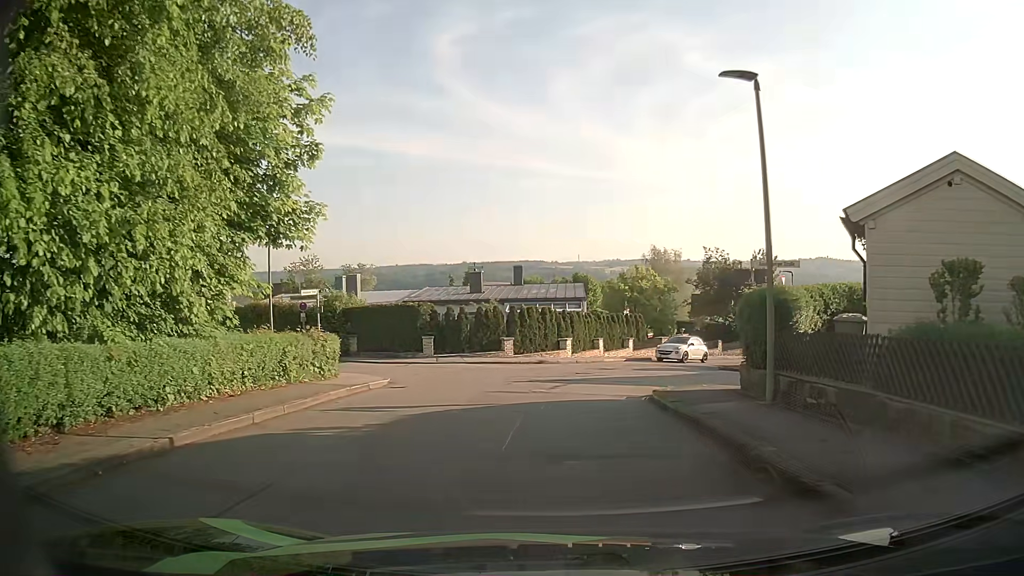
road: residential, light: Day
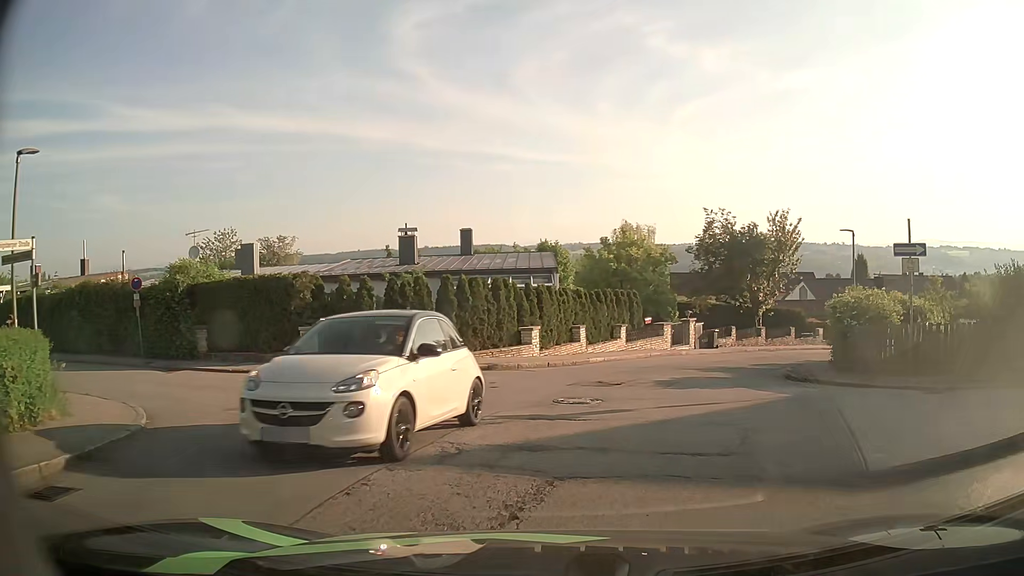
(+0.1, +11.5) m; +4°
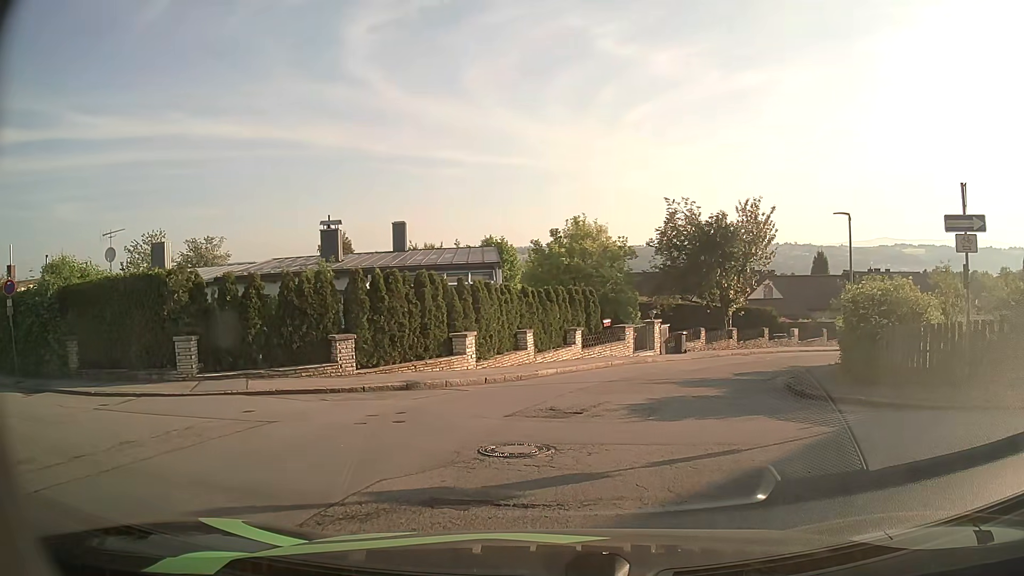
(+0.1, +4.1) m; +3°
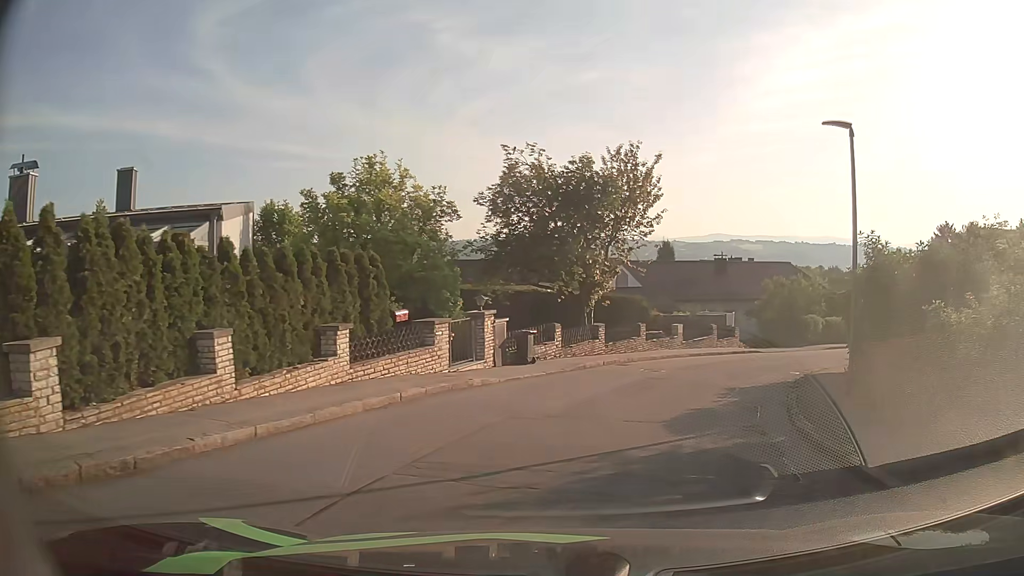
(+1.2, +11.1) m; +16°
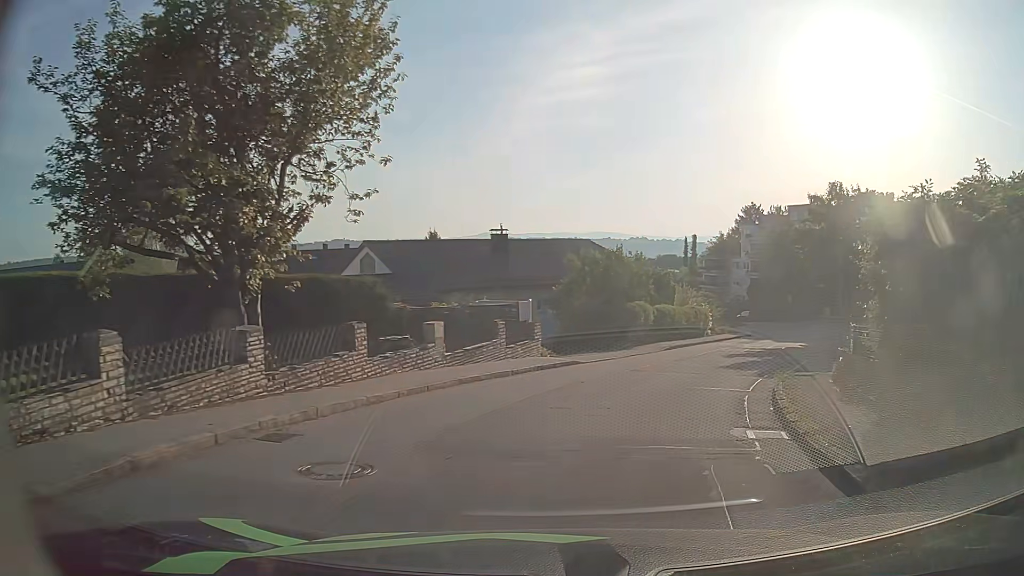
(+2.1, +13.7) m; +18°
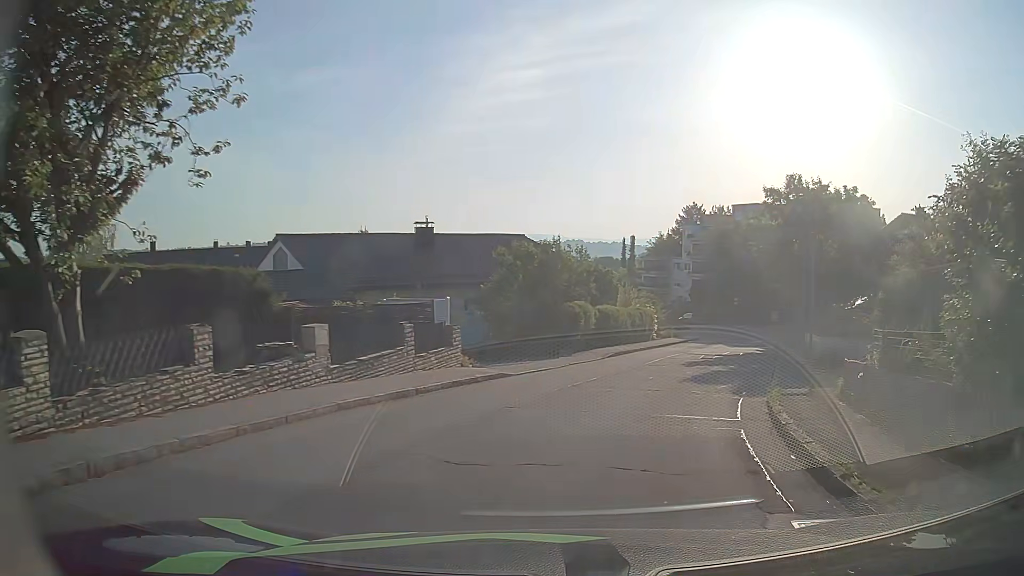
(+0.2, +3.9) m; +6°
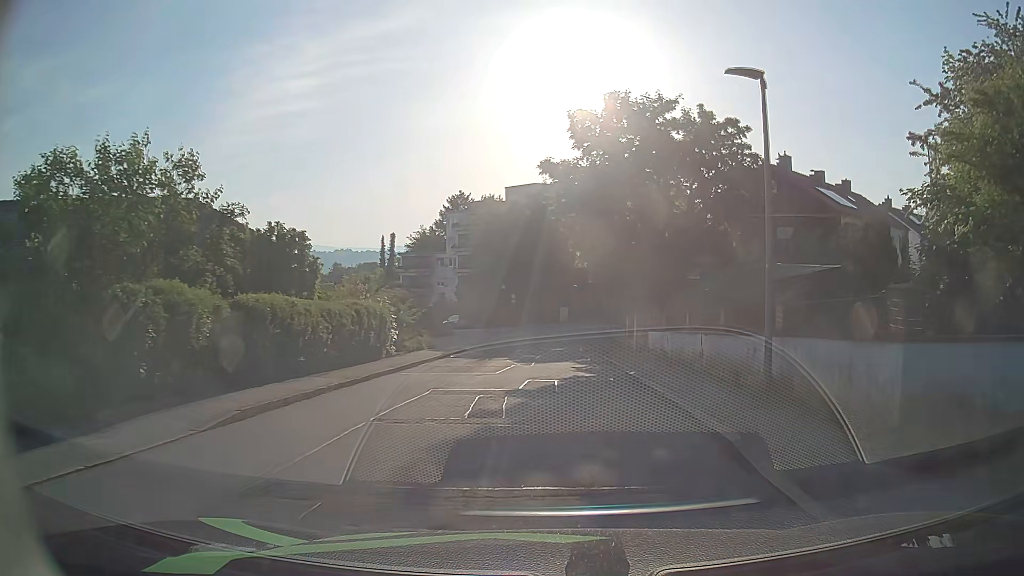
(+3.1, +16.2) m; +19°
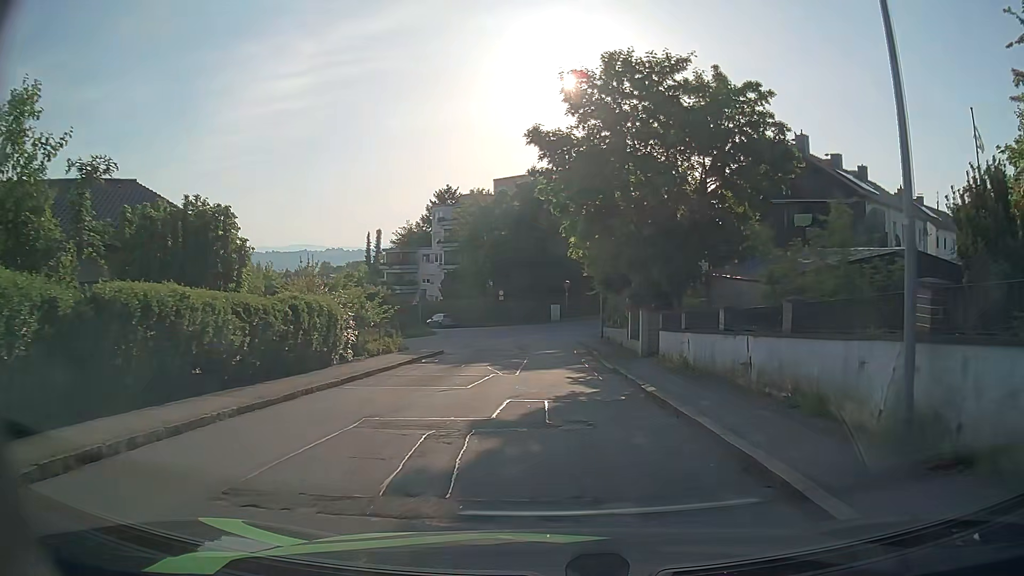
(+0.1, +4.4) m; +1°
(0, +10) (0, +20) (0, +30) (0, +40) (+1, +50) (+6, +59) (+13, +66) (+21, +72) (+29, +77) (+38, +82) m
